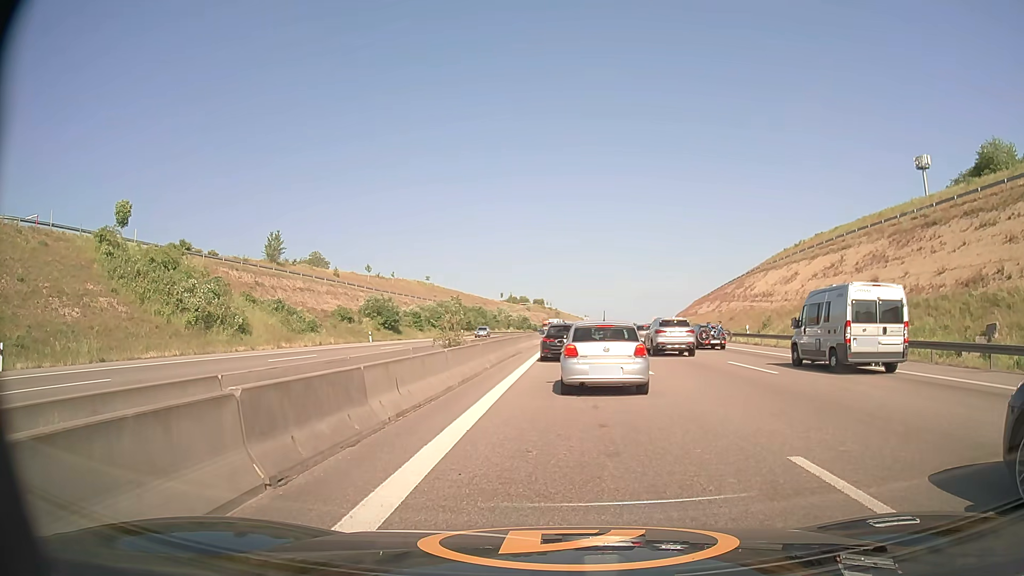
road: motorway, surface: asphalt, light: Day
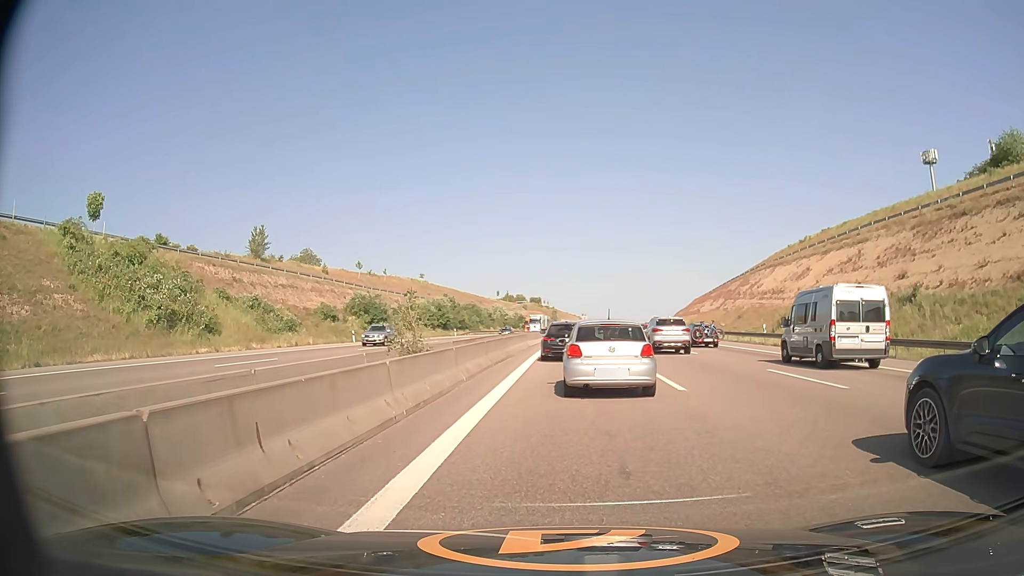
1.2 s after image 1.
(0.0, +5.0) m; +1°
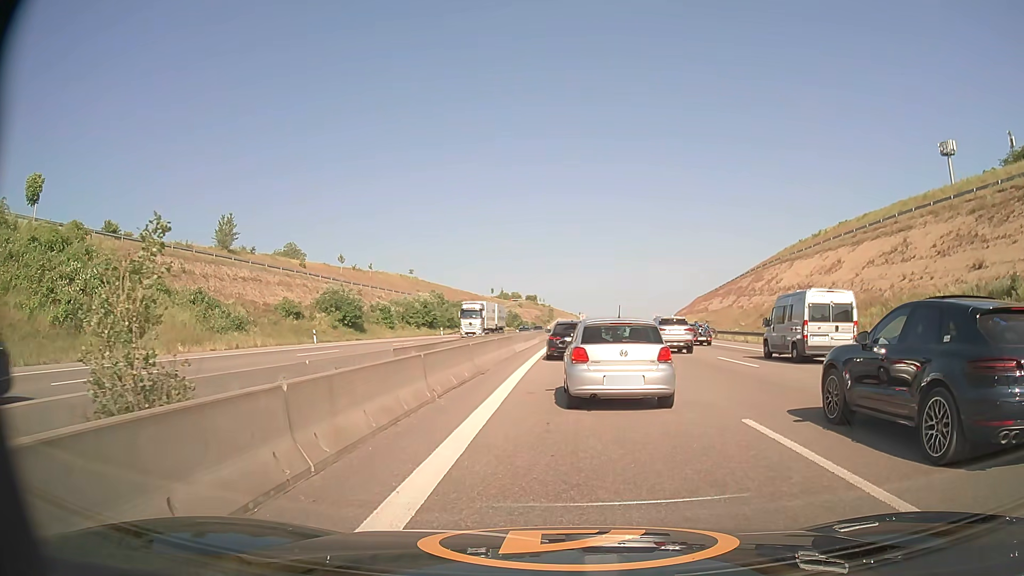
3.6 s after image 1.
(0.0, +9.9) m; 0°
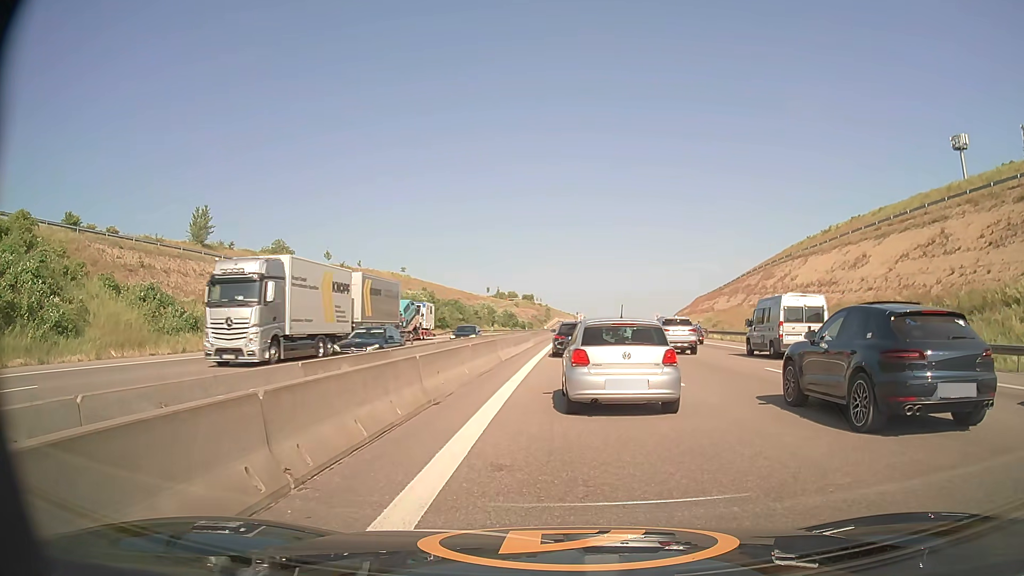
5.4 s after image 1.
(0.0, +6.6) m; 0°
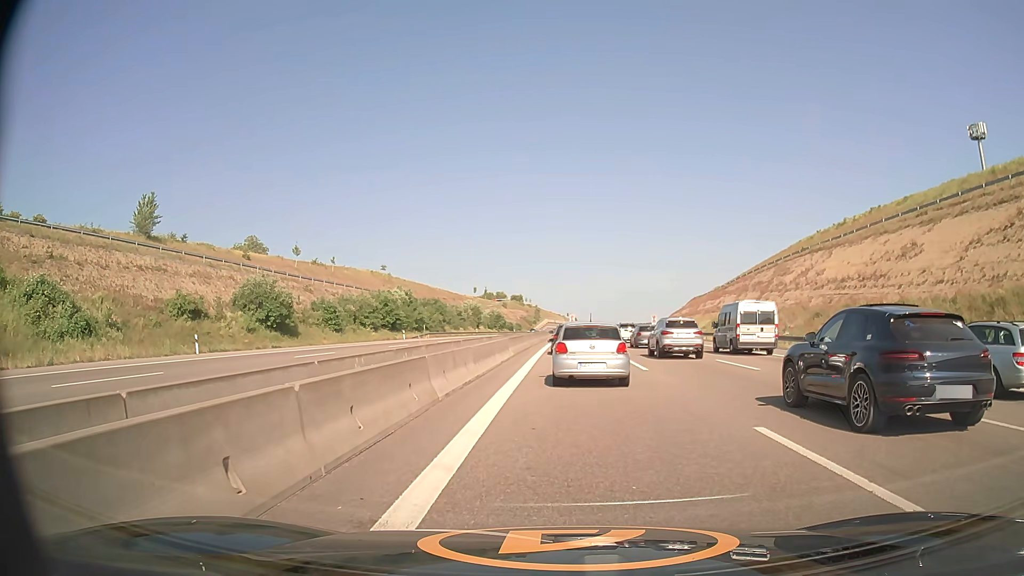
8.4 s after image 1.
(+0.1, +11.4) m; +1°
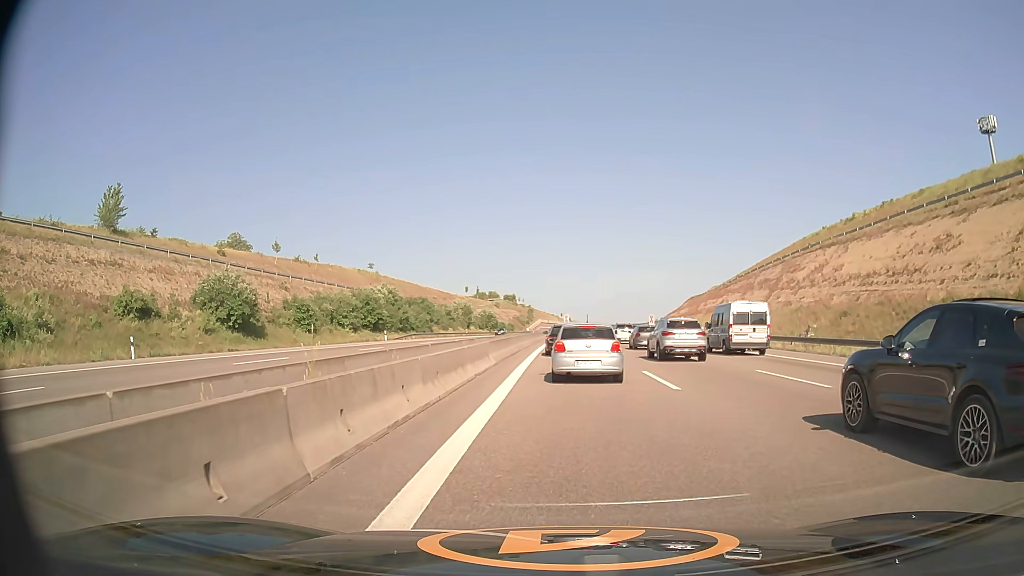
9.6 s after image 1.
(0.0, +6.3) m; +1°
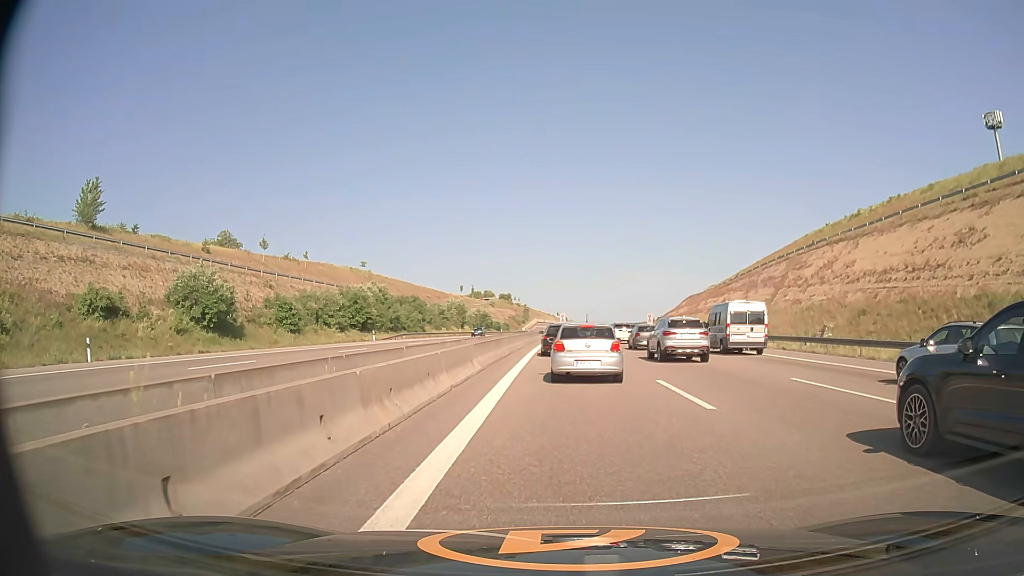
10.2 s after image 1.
(0.0, +3.6) m; 0°
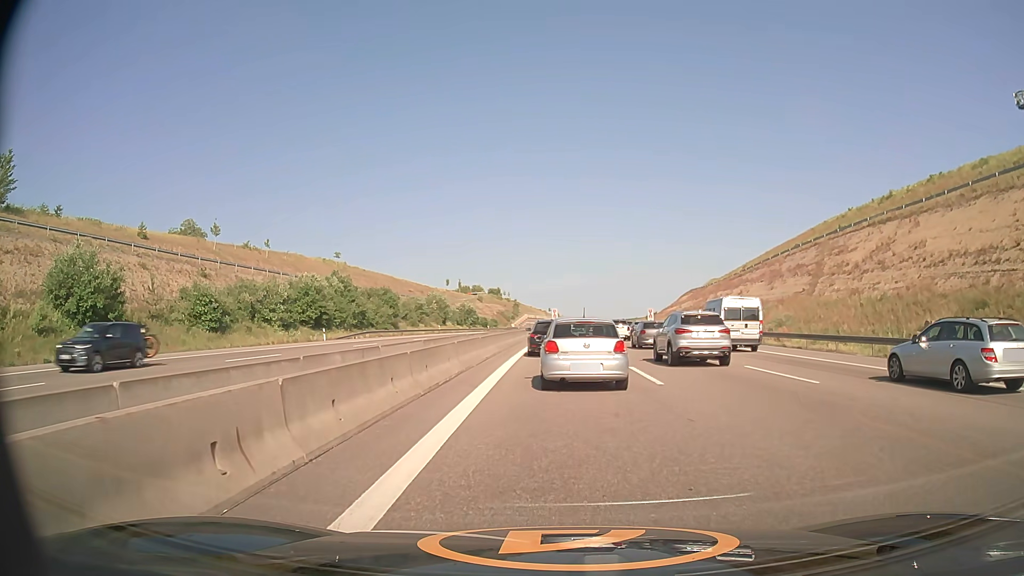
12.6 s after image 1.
(+0.1, +13.9) m; +1°
(0, +10) (0, +20) (0, +30) (0, +40) (0, +50) (0, +60) (+1, +70) (+1, +80) (+1, +90) (+2, +100) m
